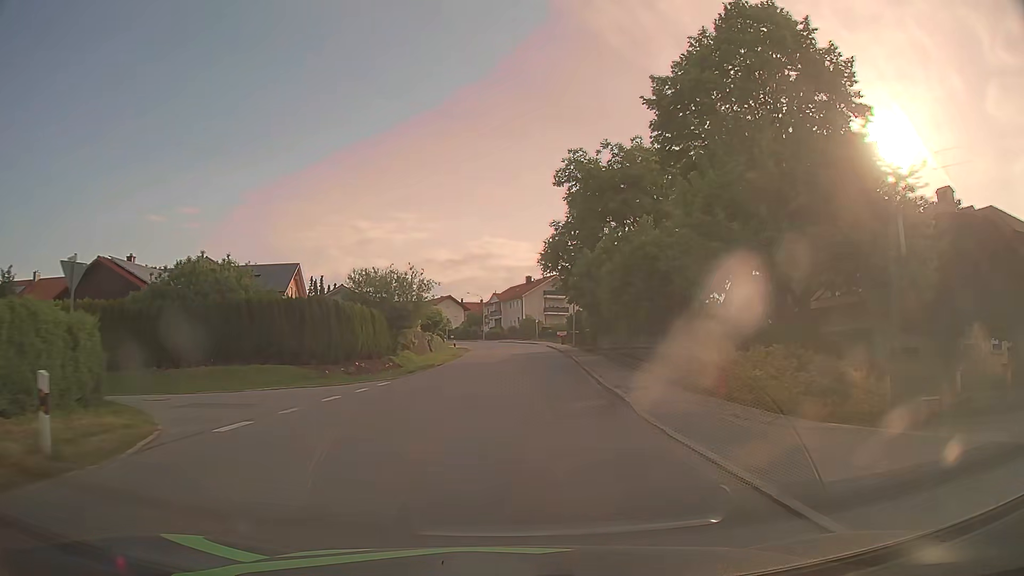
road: tertiary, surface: asphalt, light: Day
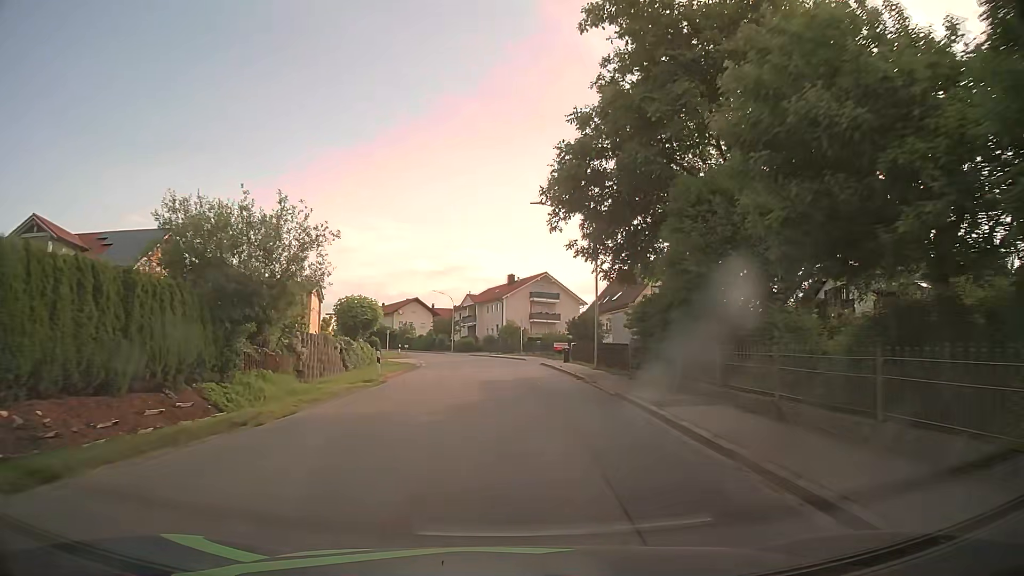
(+0.3, +22.8) m; +2°
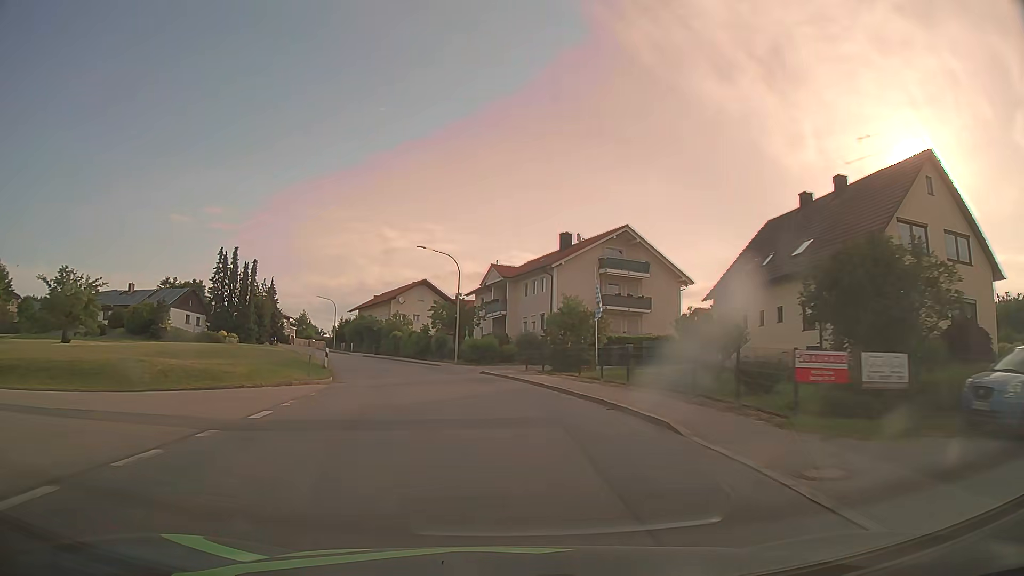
(-0.4, +38.4) m; -4°
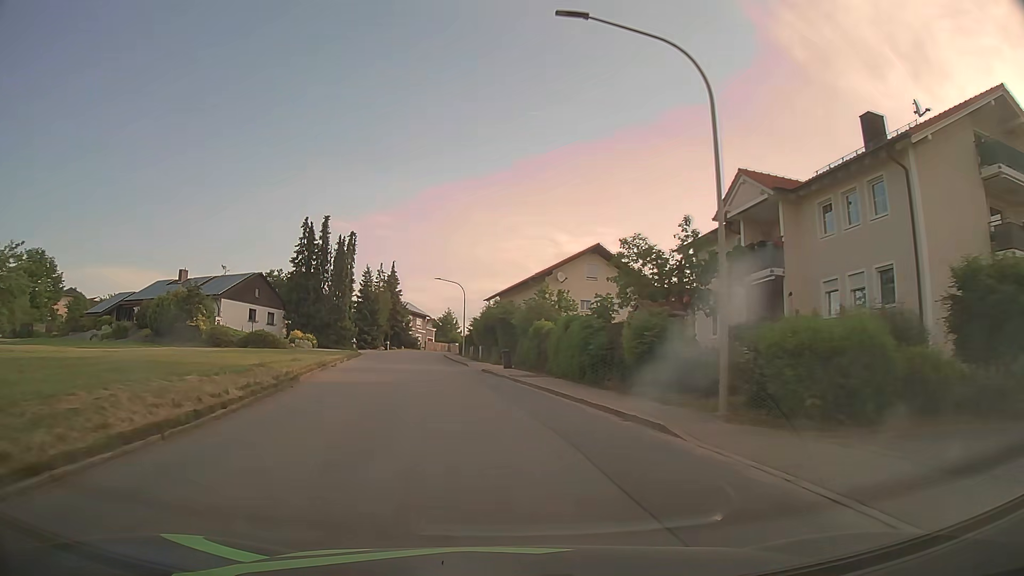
(-3.4, +31.1) m; -14°
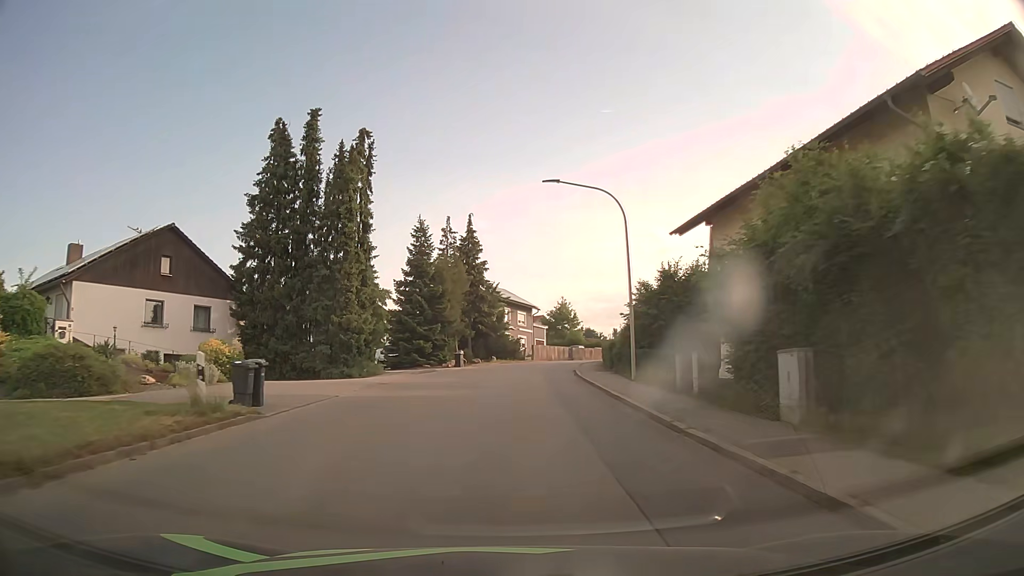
(-4.5, +39.2) m; -9°
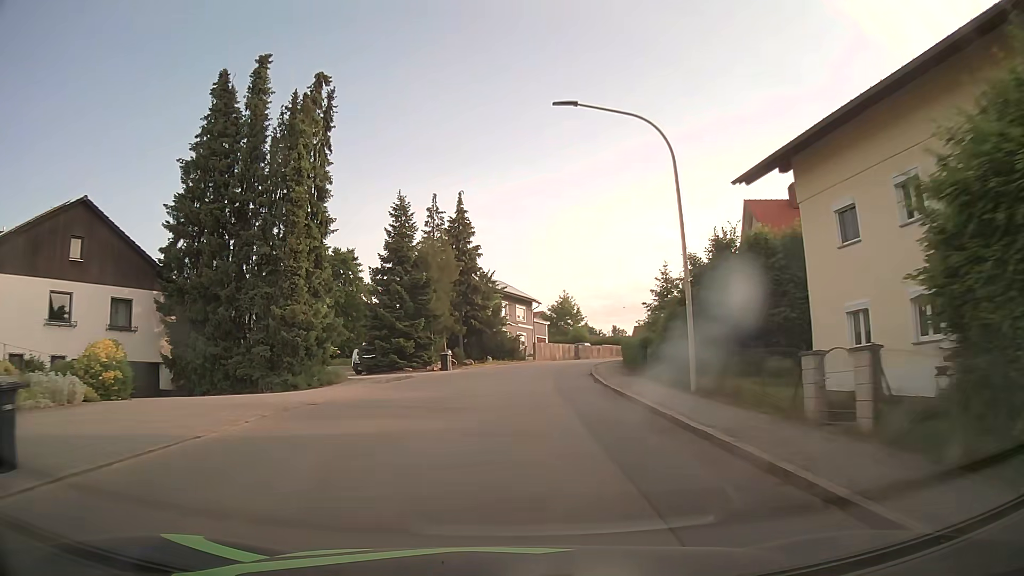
(0.0, +7.9) m; 0°
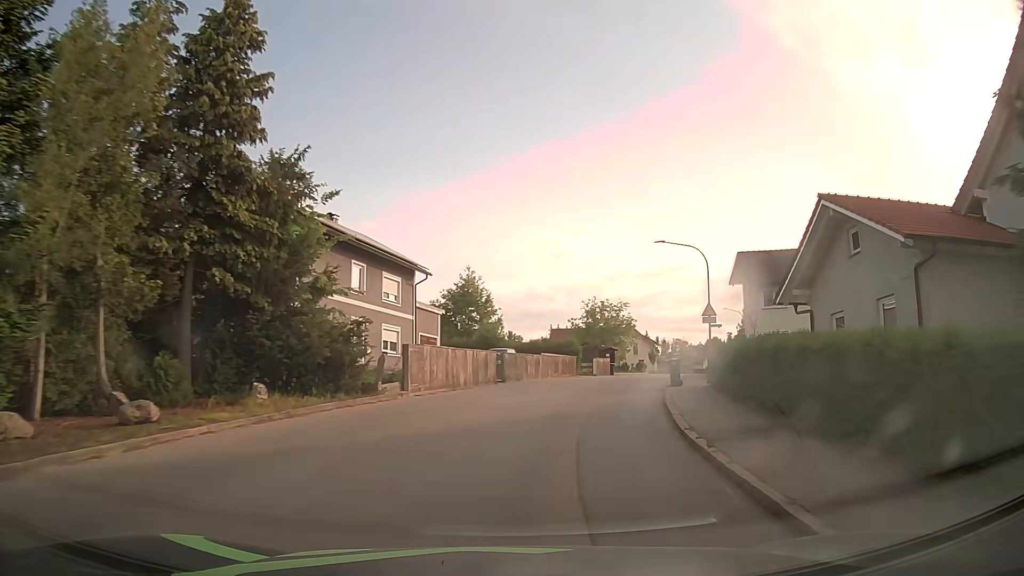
(+1.5, +31.7) m; +9°
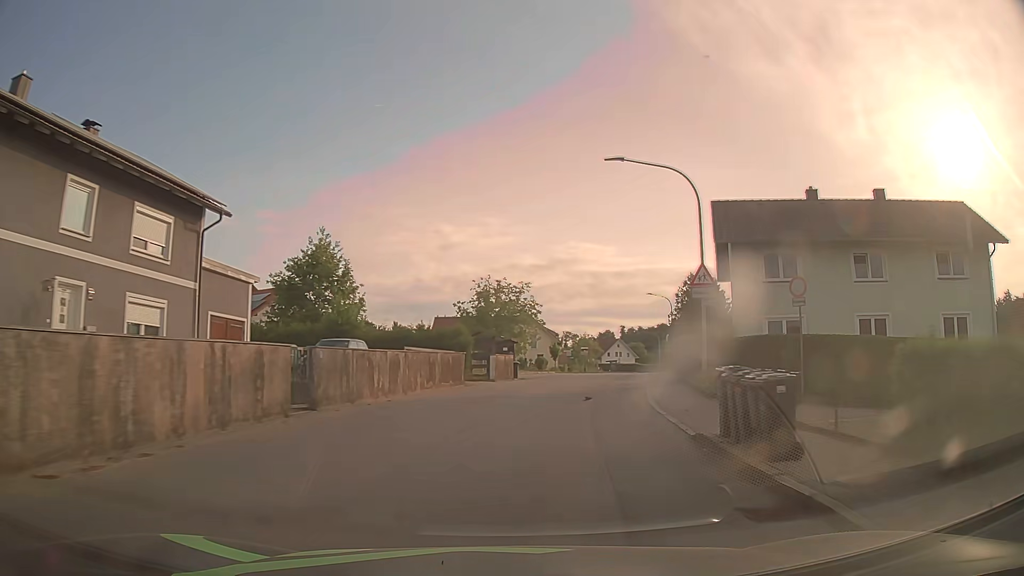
(+1.3, +15.8) m; +10°
(0, +10) (+2, +20) (+4, +30) (+6, +39) (+8, +49) (+11, +59) (+13, +69) (+16, +78) (+18, +88) (+20, +98) m
